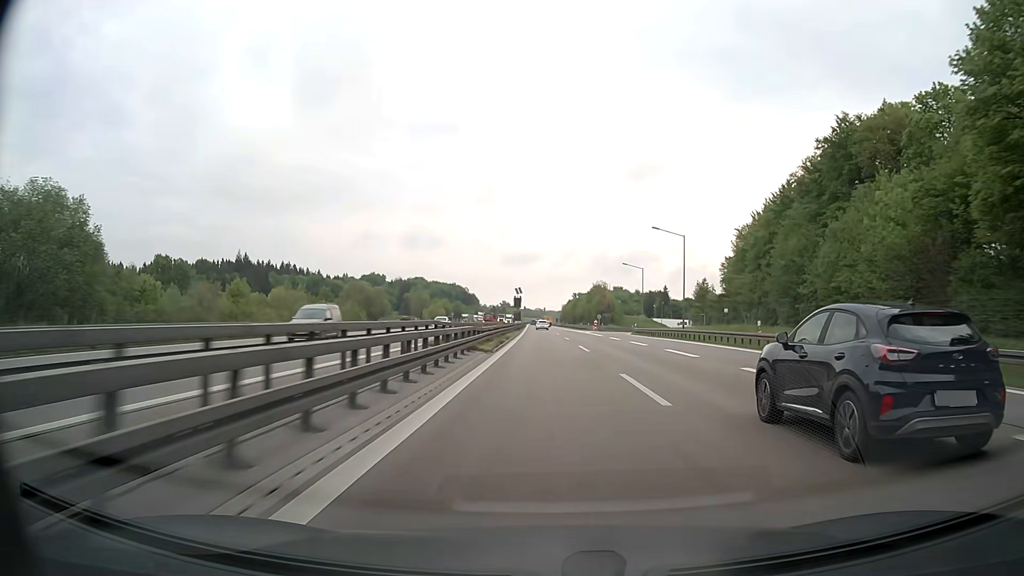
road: motorway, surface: asphalt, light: Day
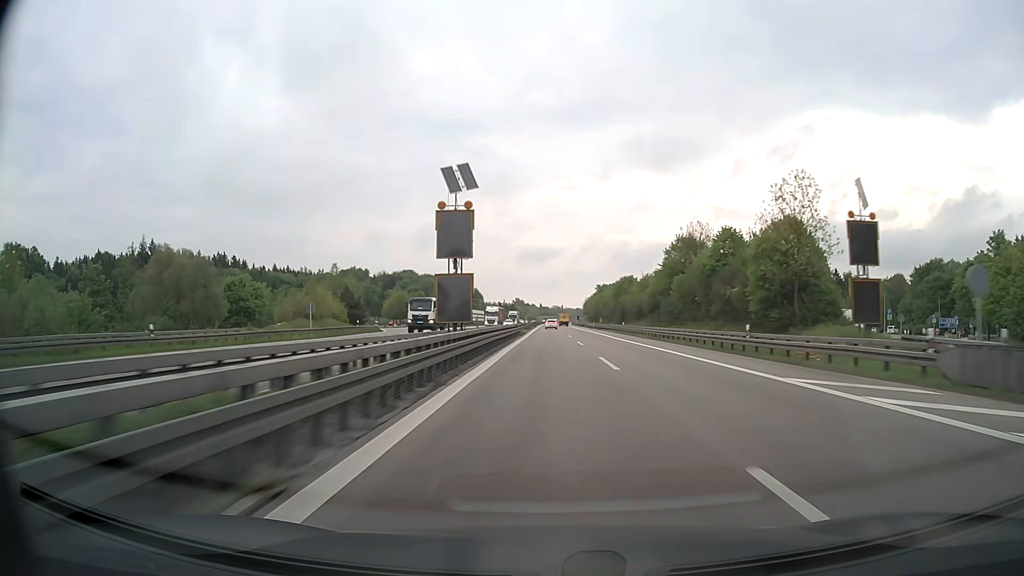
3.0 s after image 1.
(-1.1, +101.3) m; -1°
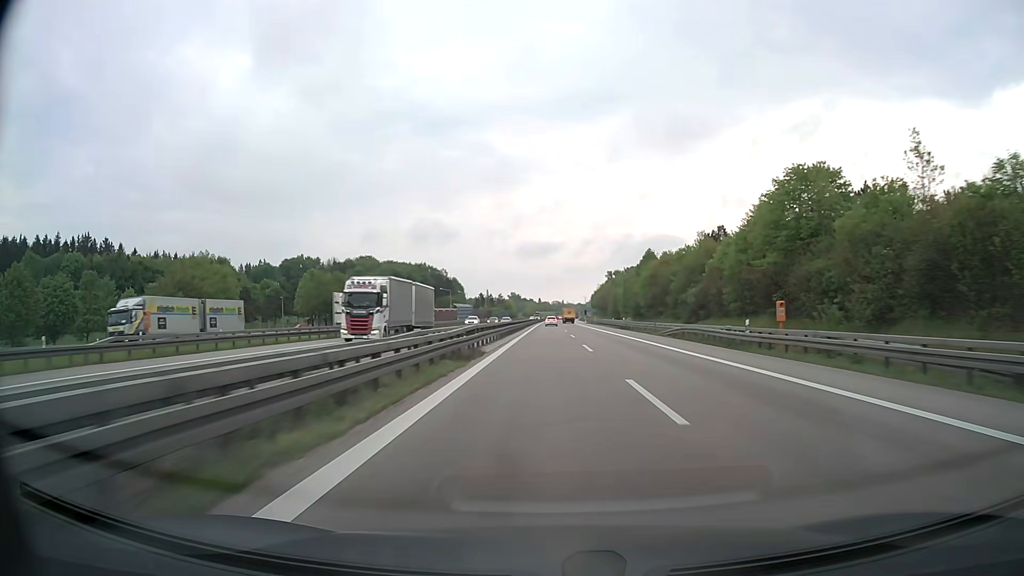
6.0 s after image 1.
(+0.1, +100.5) m; 0°
(0, +10) (0, +20) (0, +30) (0, +40) (0, +50) (0, +60) (0, +70) (0, +80) (0, +90) (0, +100) m
